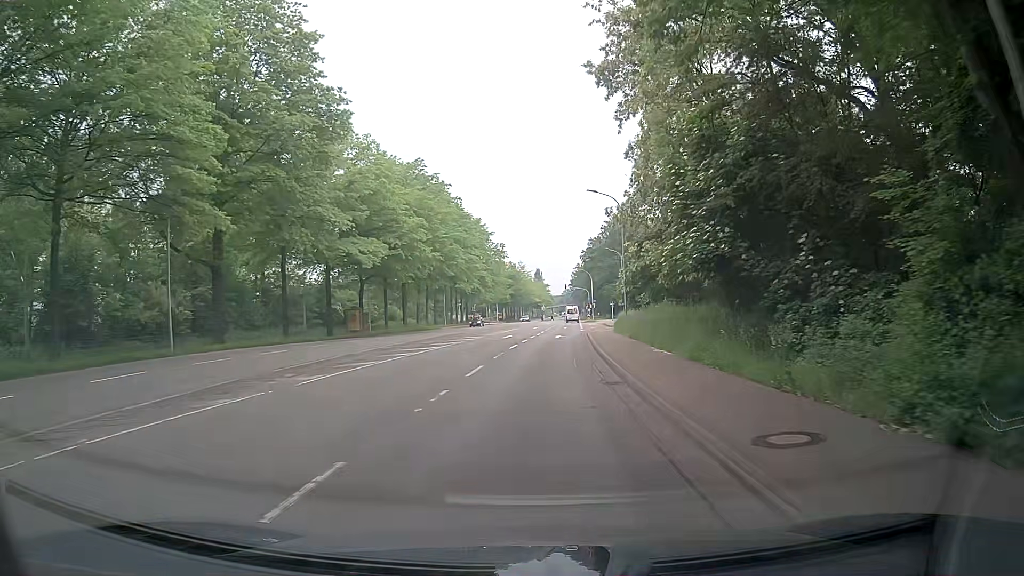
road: secondary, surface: asphalt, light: Day
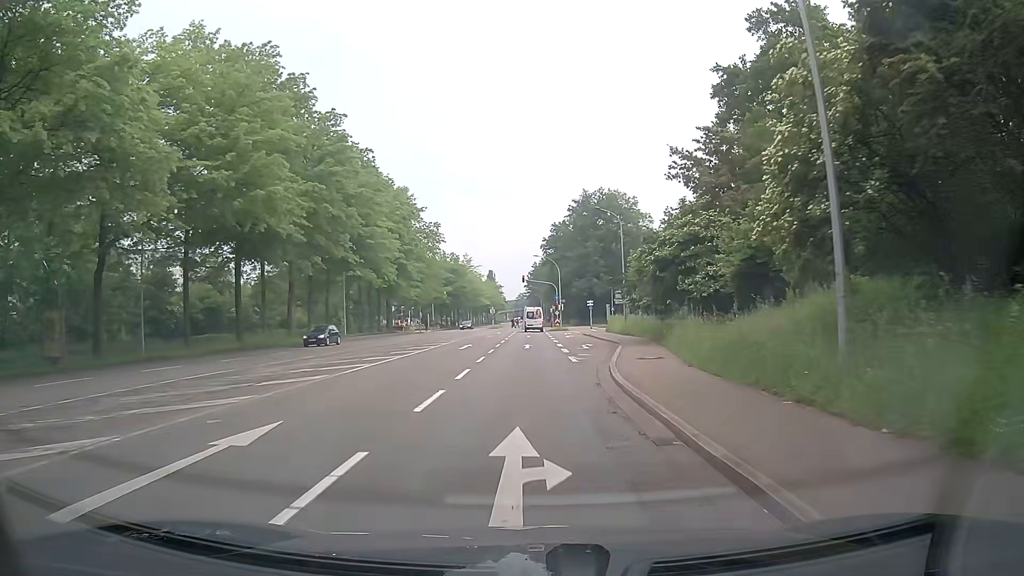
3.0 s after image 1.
(+1.6, +35.3) m; +4°
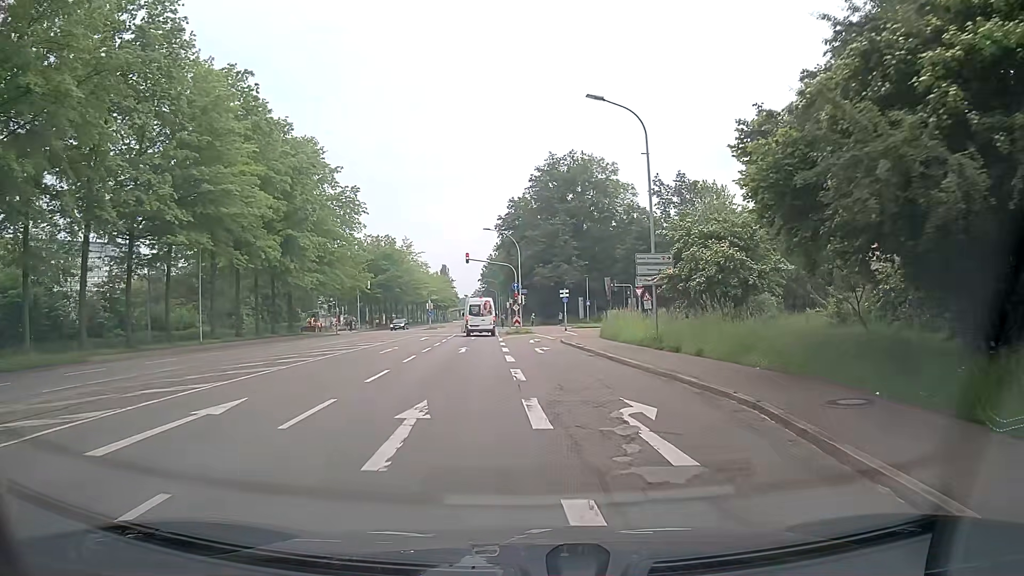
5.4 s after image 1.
(+1.1, +25.2) m; +4°
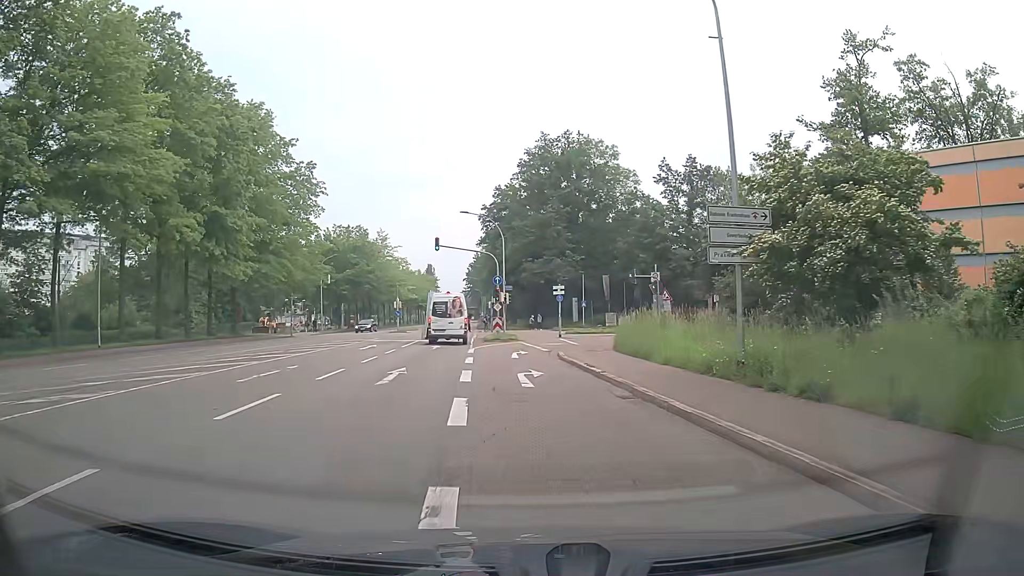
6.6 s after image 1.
(+0.1, +11.6) m; +1°
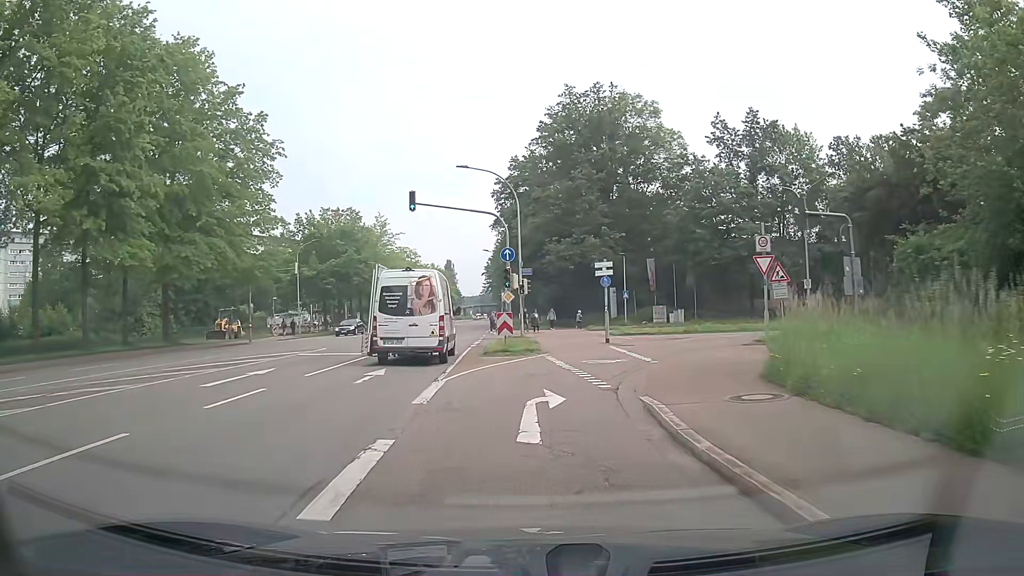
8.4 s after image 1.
(-0.2, +15.9) m; -2°
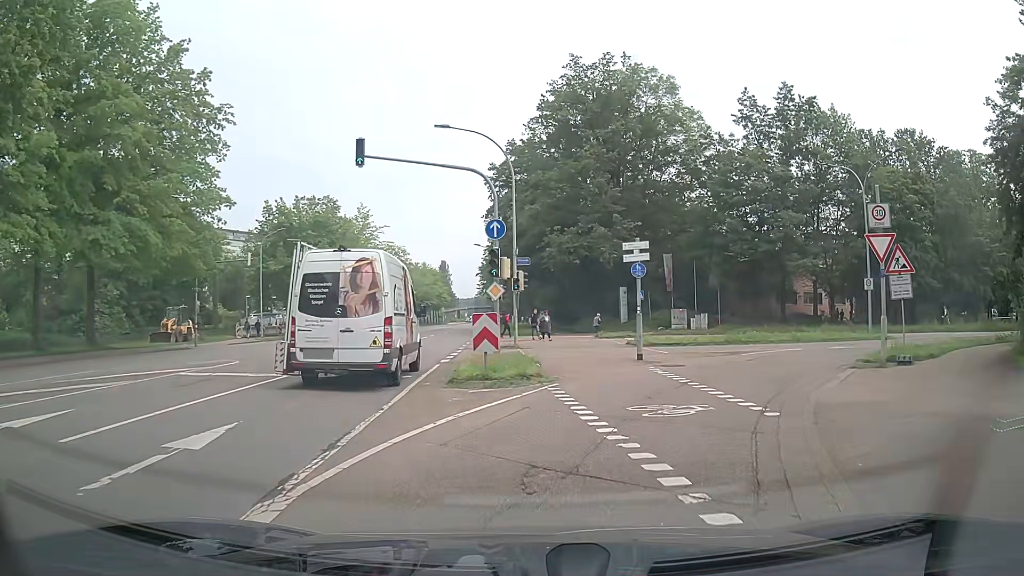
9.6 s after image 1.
(-0.1, +8.8) m; -1°
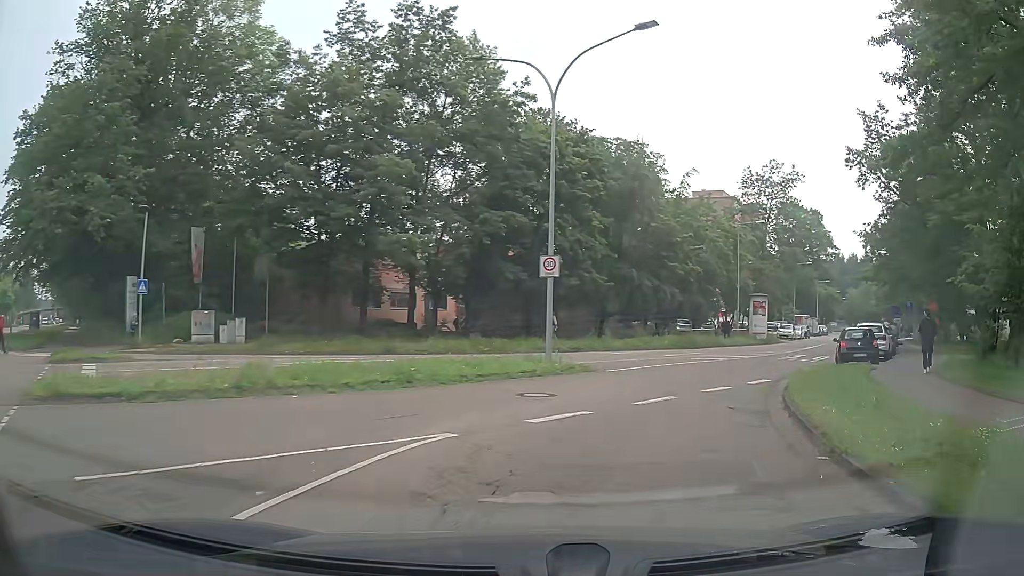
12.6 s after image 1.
(+5.5, +17.2) m; +37°
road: residential
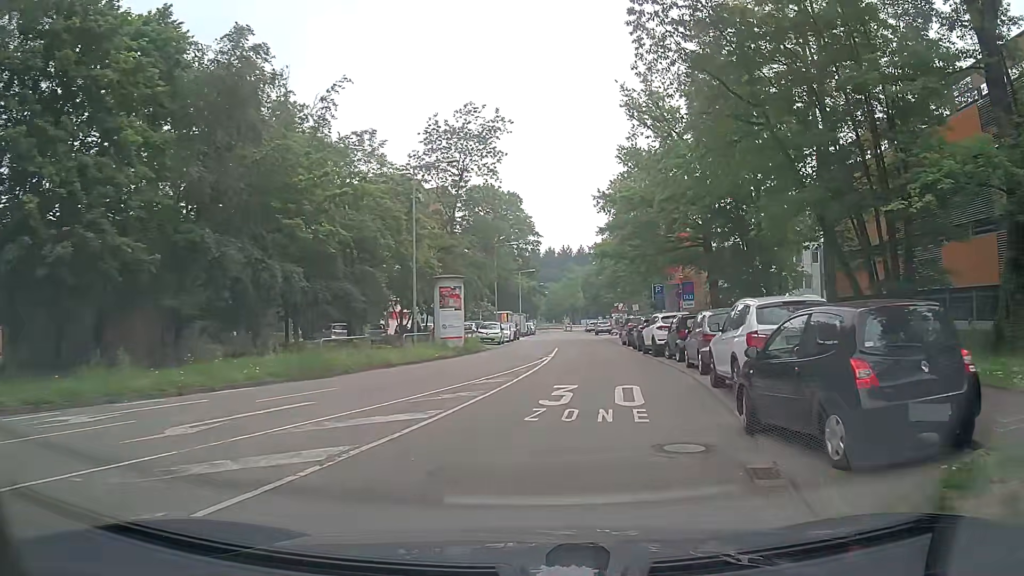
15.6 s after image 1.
(+5.9, +19.4) m; +26°
(+1, +10) (+2, +20) (+3, +30) (+3, +40) (+4, +50) (+5, +60) (+5, +70) (+6, +80) (+7, +90) (+7, +100) m
